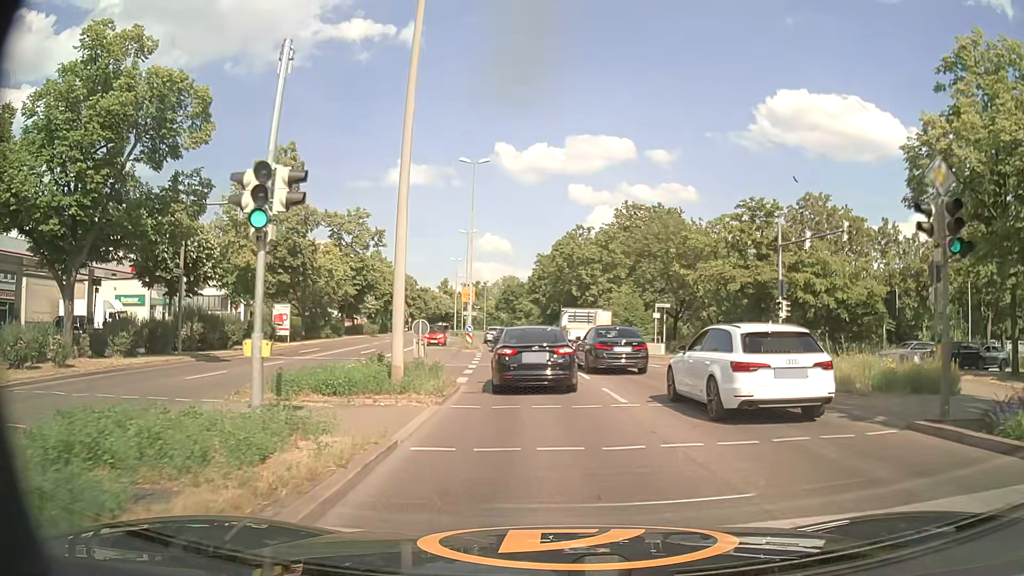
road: primary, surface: asphalt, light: Day
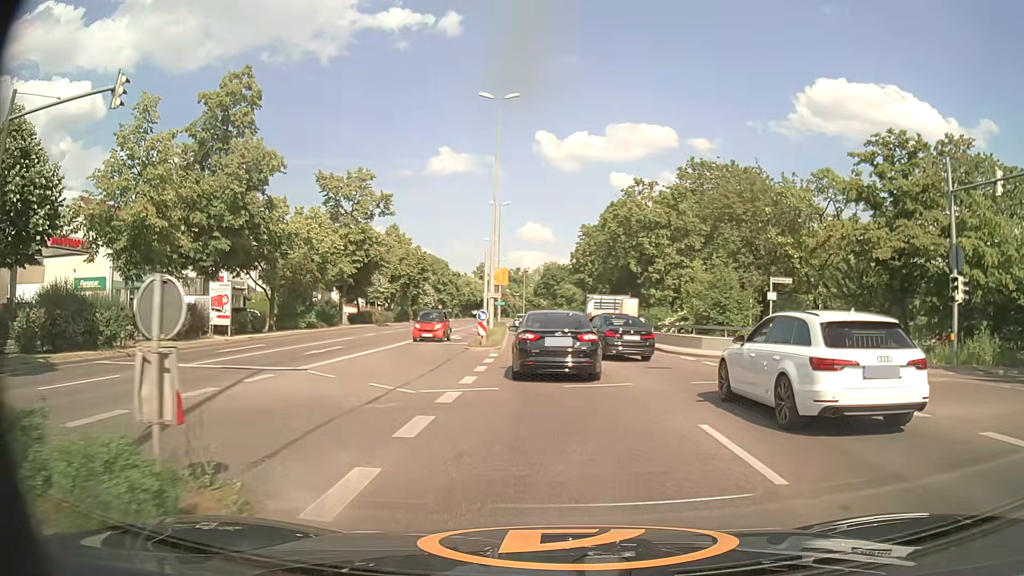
(-0.4, +13.4) m; -3°
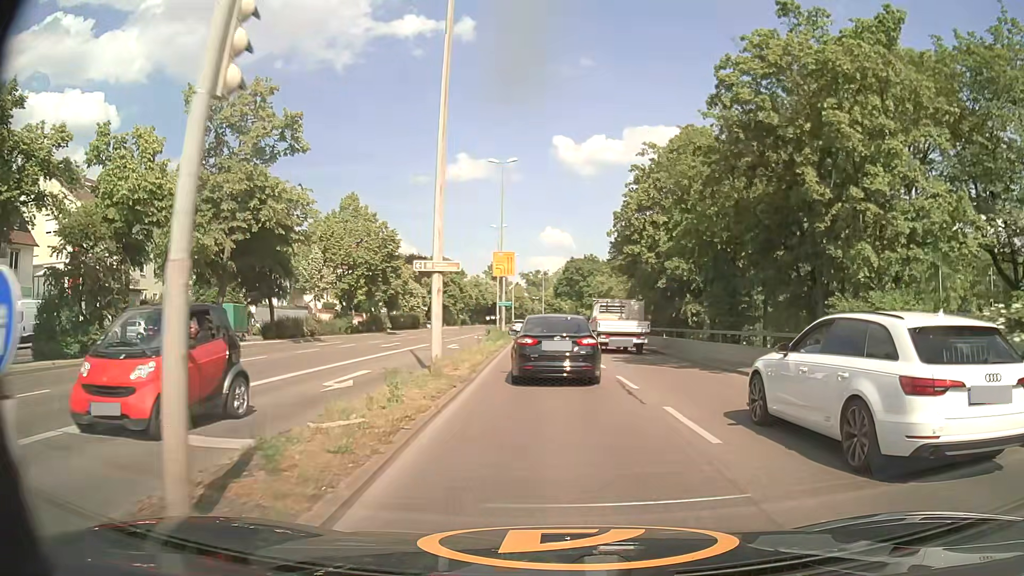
(-0.5, +24.6) m; -2°
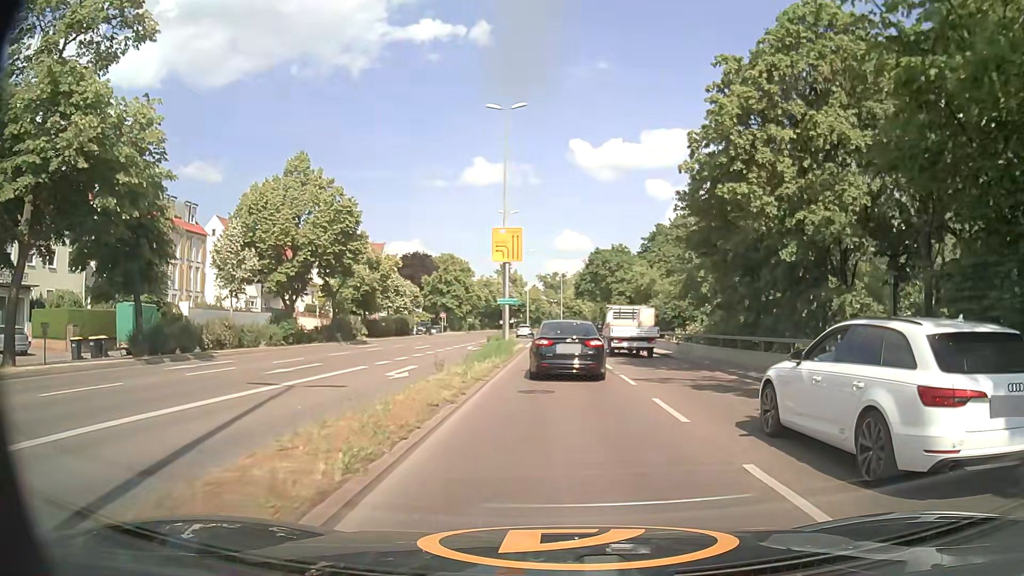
(-0.3, +15.8) m; -2°
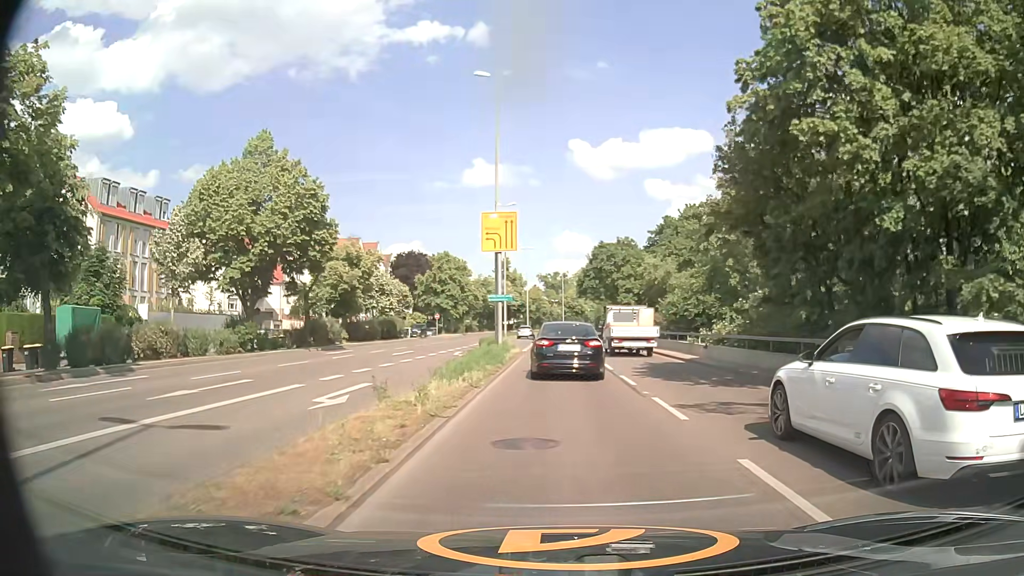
(0.0, +5.8) m; 0°
